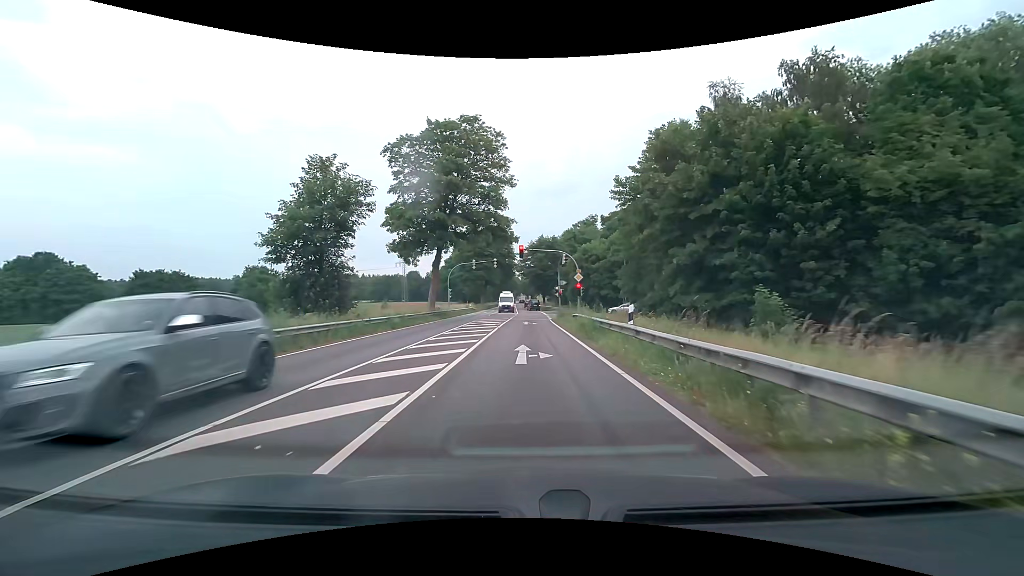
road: primary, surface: asphalt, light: Day
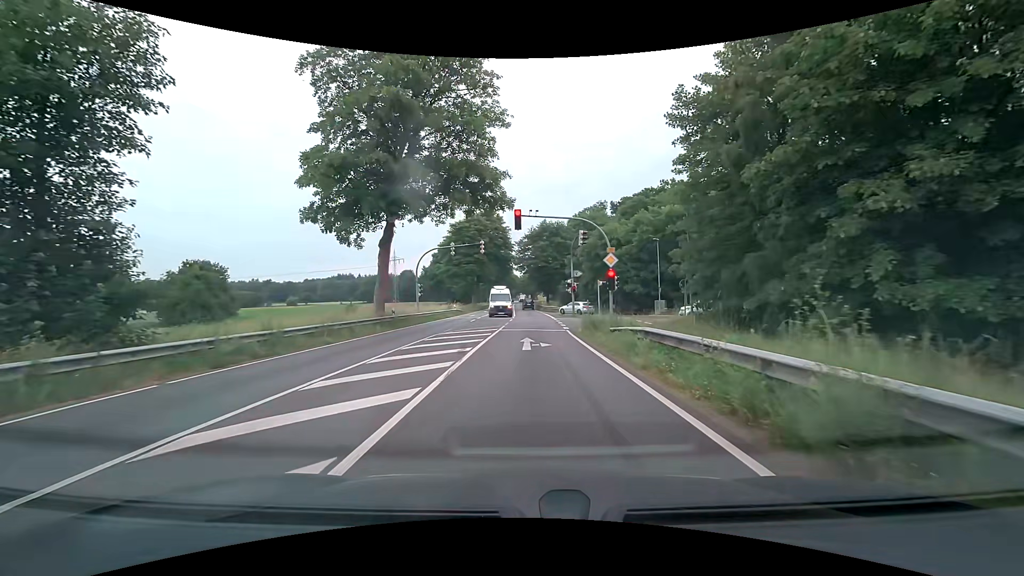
(0.0, +16.7) m; 0°
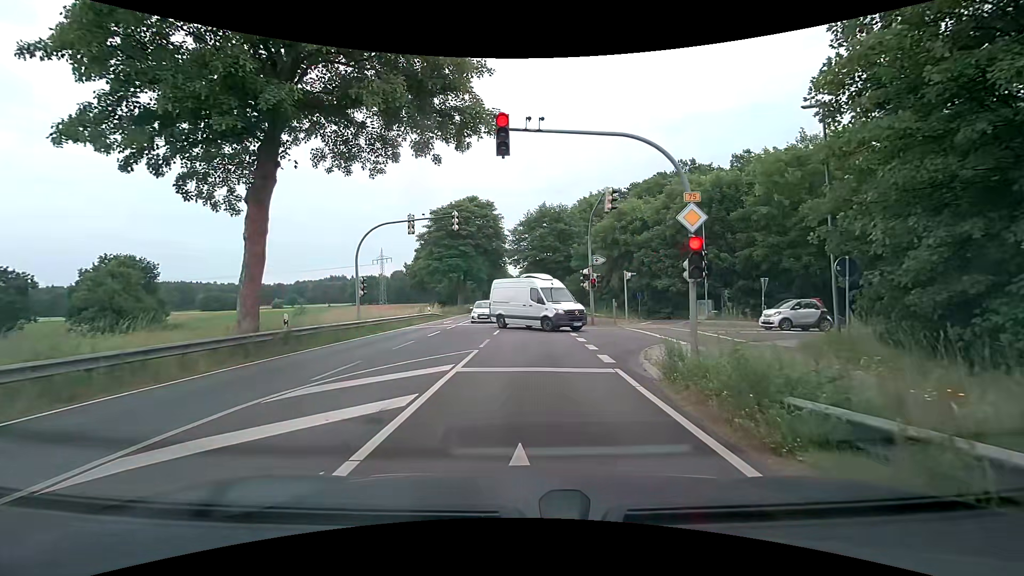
(+0.1, +13.7) m; +1°
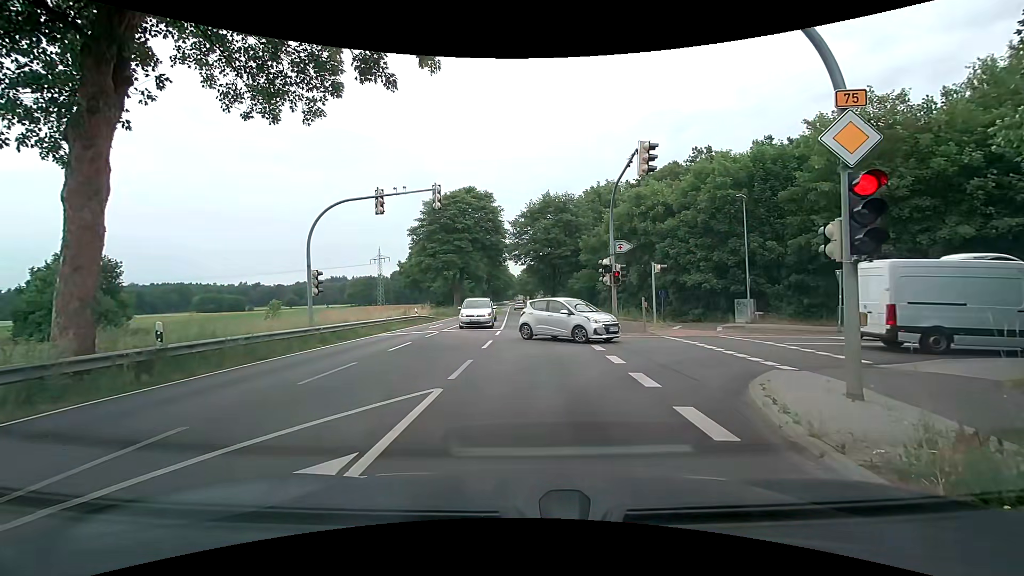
(-0.1, +6.2) m; -3°
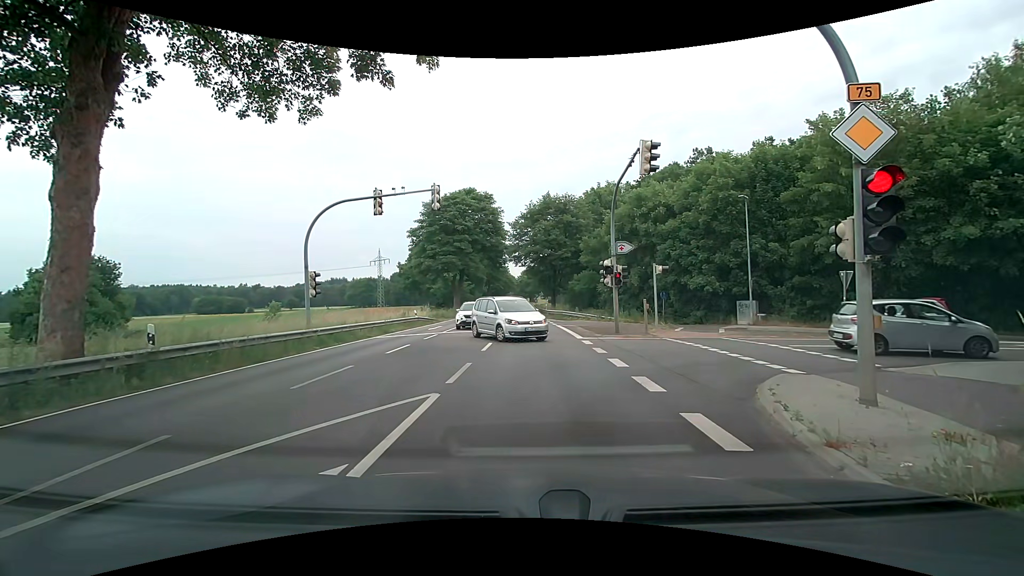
(0.0, +0.3) m; 0°
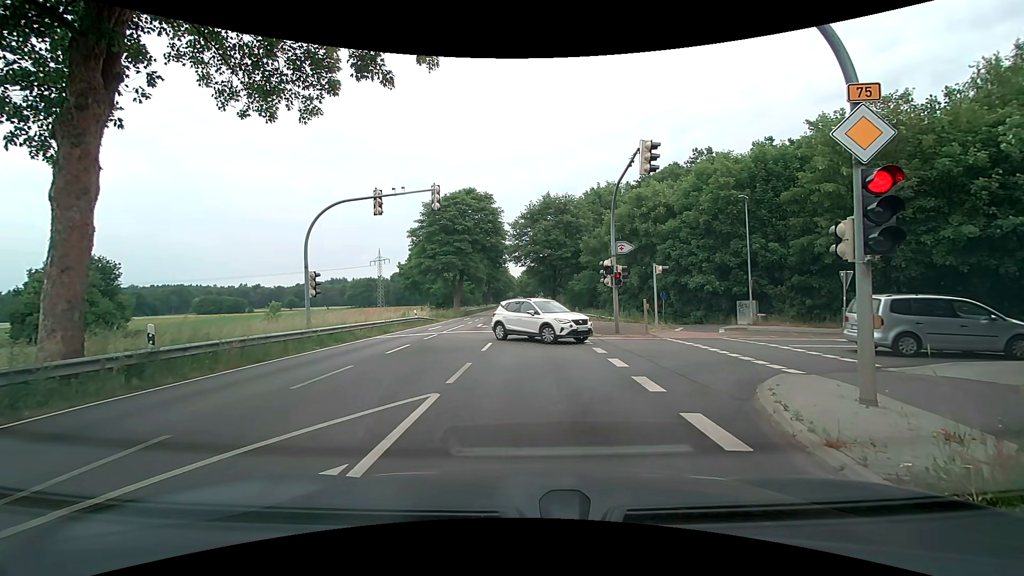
(0.0, 0.0) m; 0°
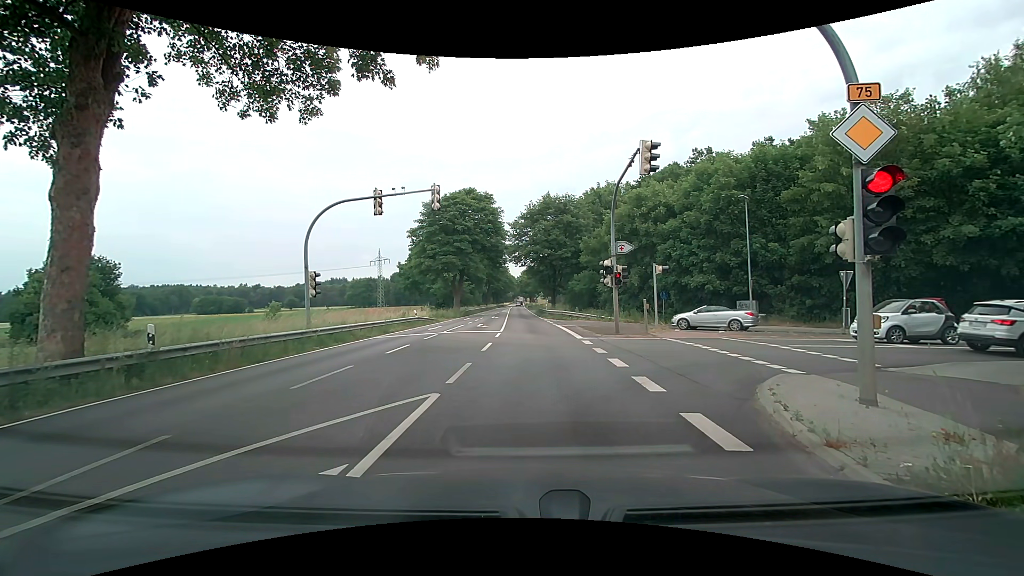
(0.0, 0.0) m; 0°
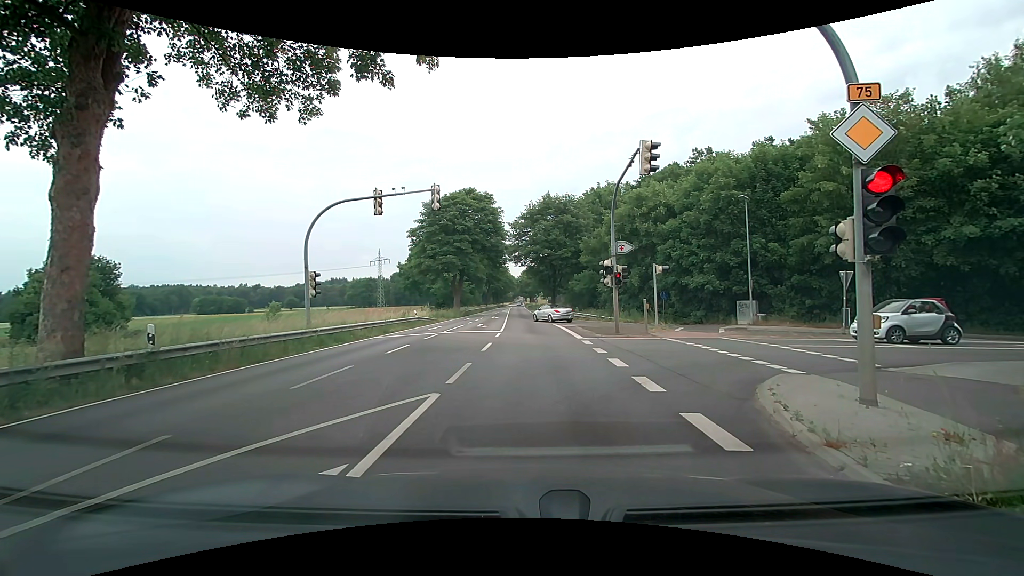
(0.0, 0.0) m; 0°
